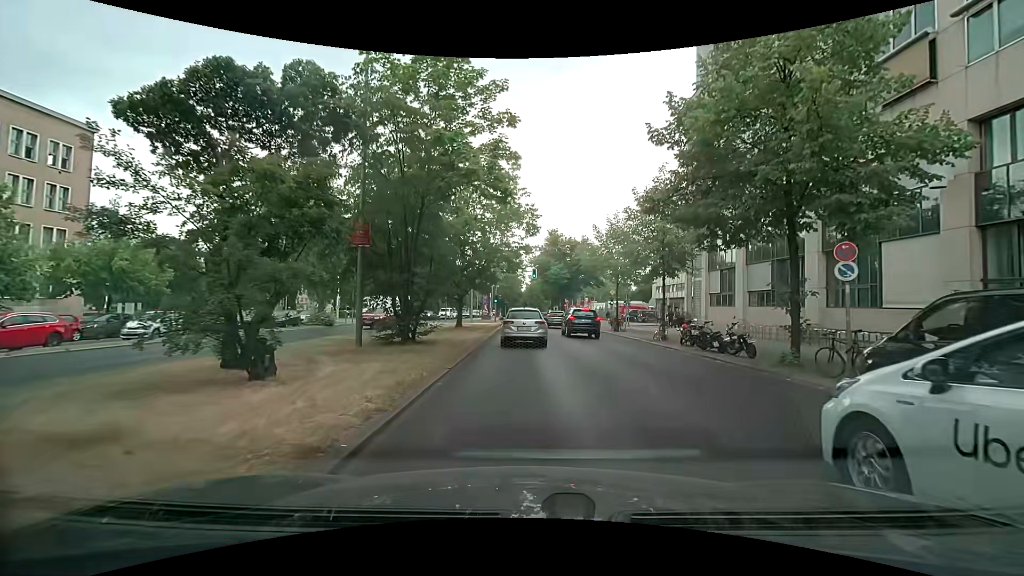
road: primary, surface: asphalt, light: Day
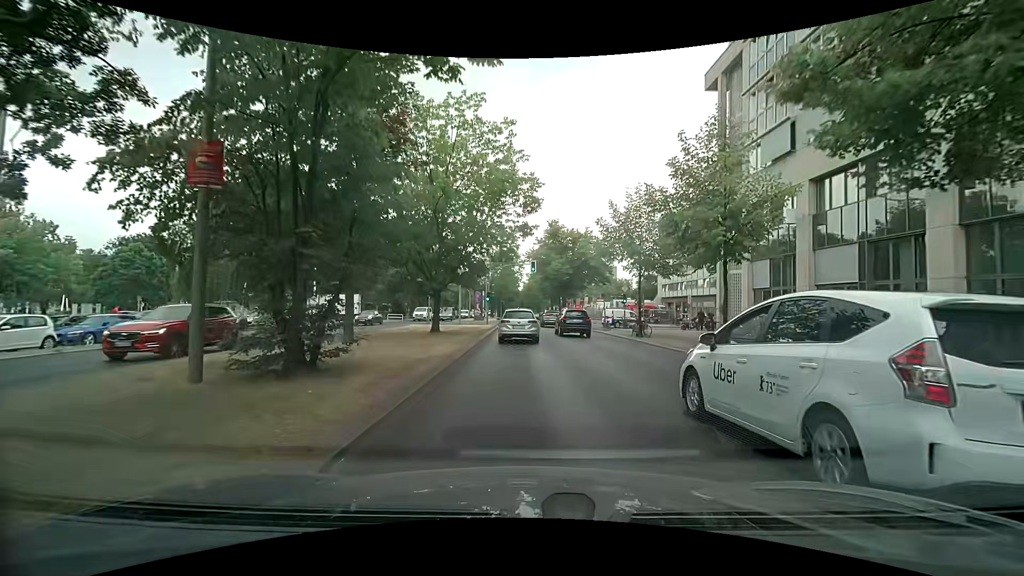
(+0.3, +8.1) m; +2°
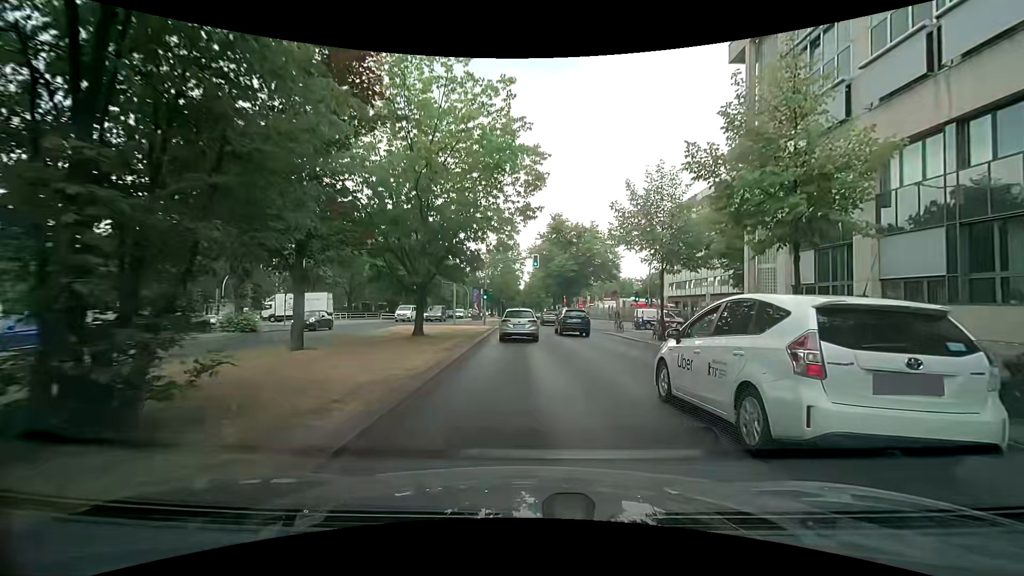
(+0.1, +4.4) m; +1°
